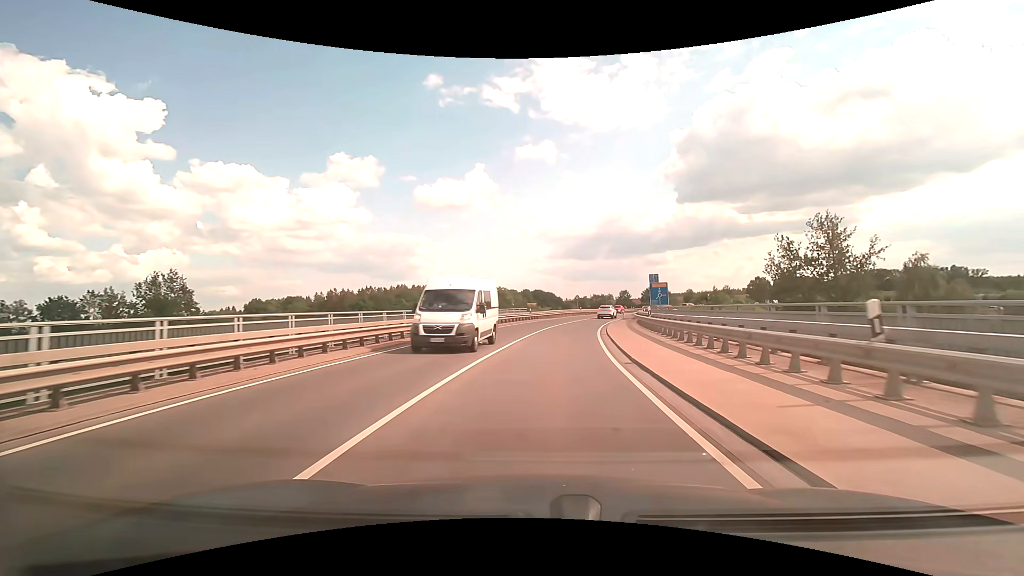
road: primary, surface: asphalt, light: Day
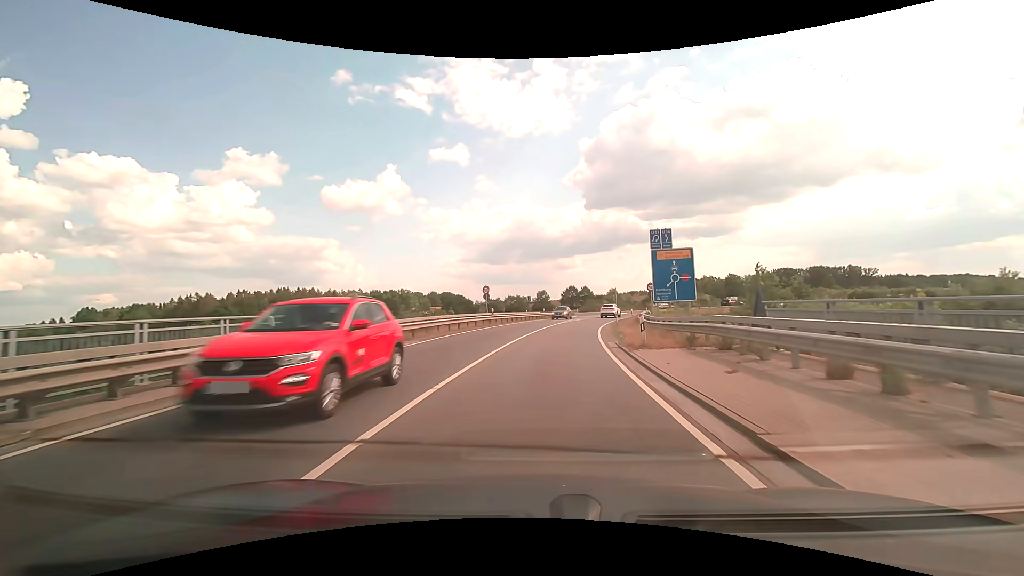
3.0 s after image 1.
(+3.6, +40.3) m; +10°
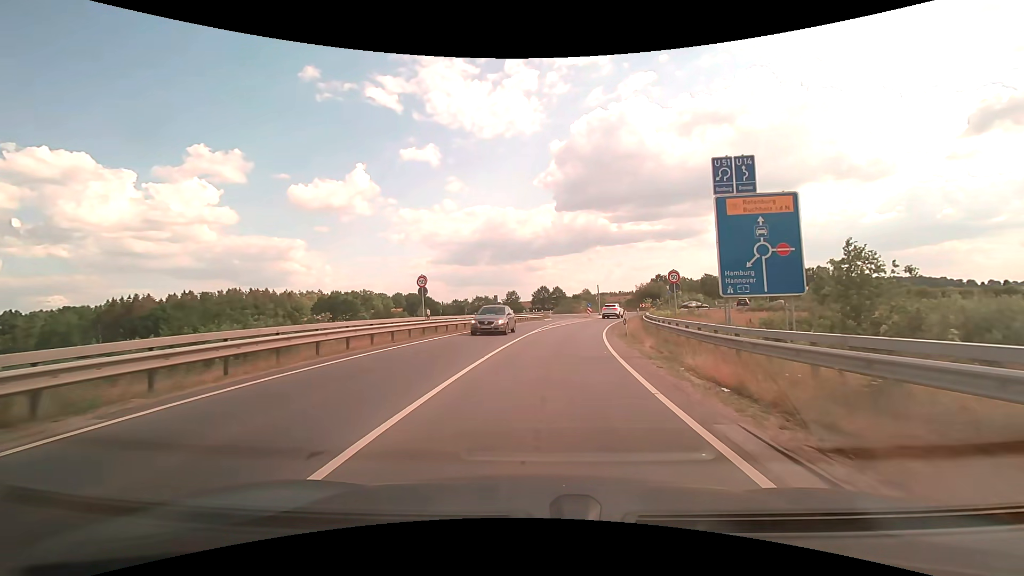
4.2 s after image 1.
(+0.4, +14.3) m; +4°
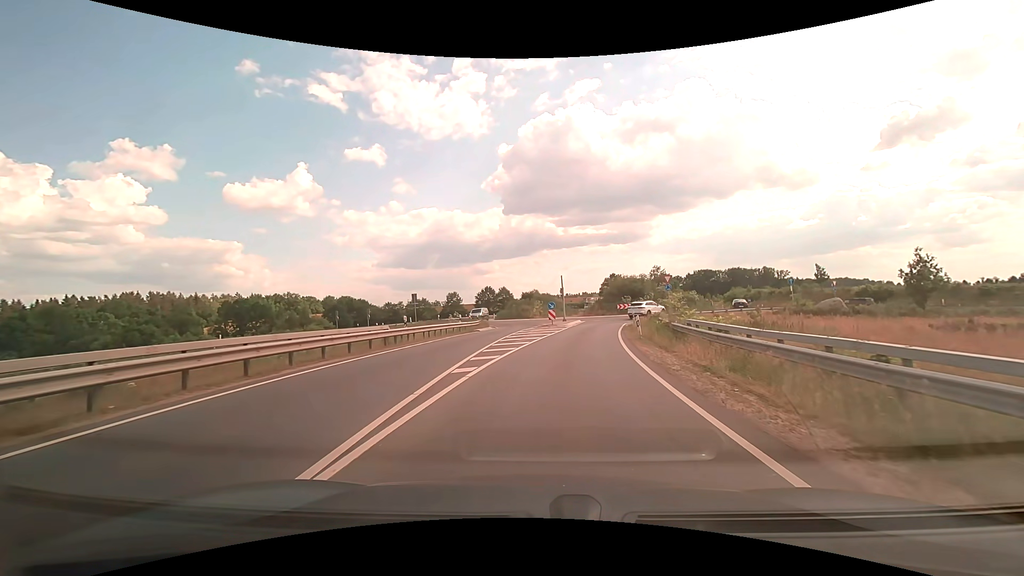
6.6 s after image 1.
(+1.2, +24.2) m; +6°
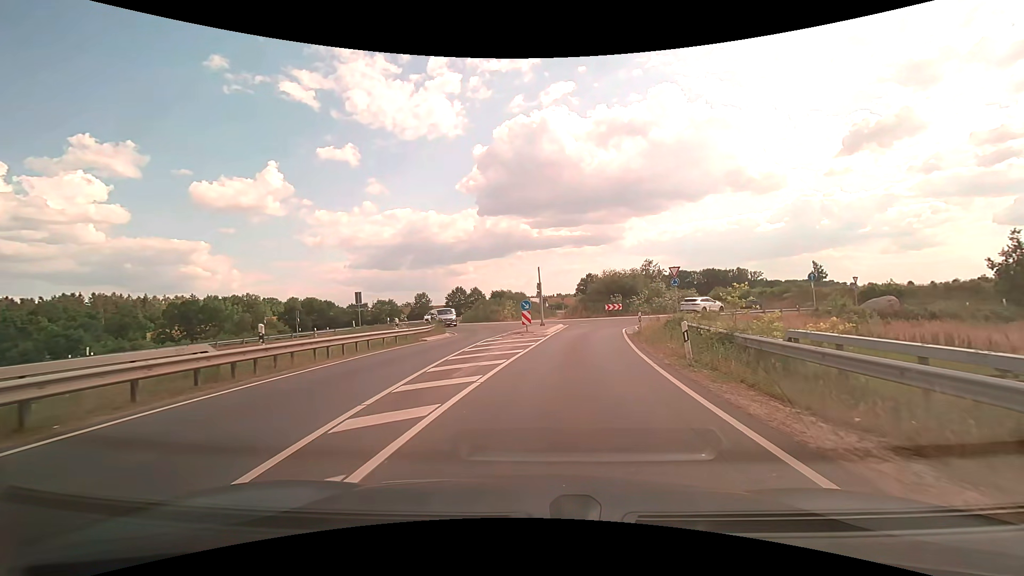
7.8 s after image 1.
(+0.2, +10.2) m; +3°
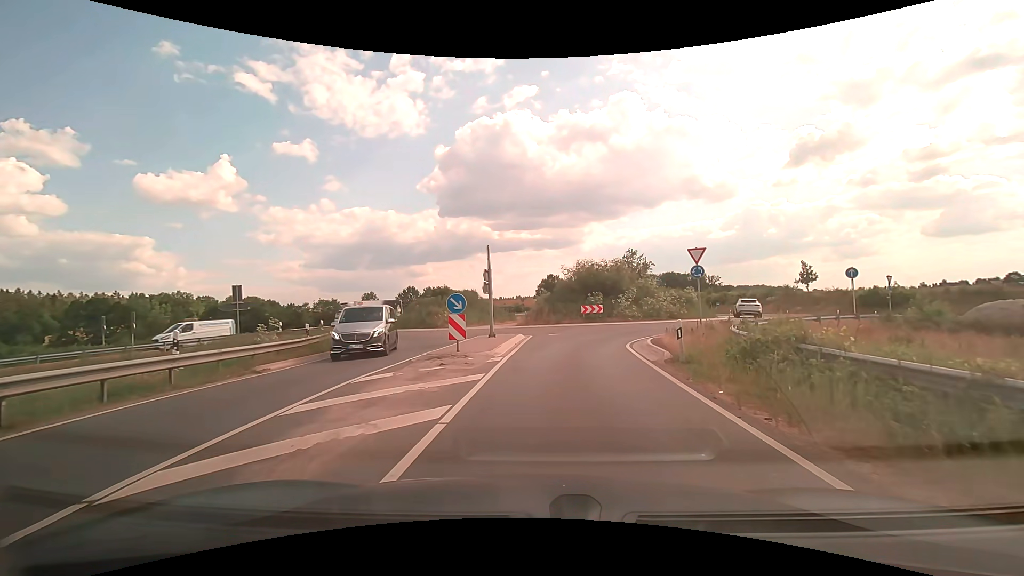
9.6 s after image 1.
(+0.5, +12.7) m; +4°
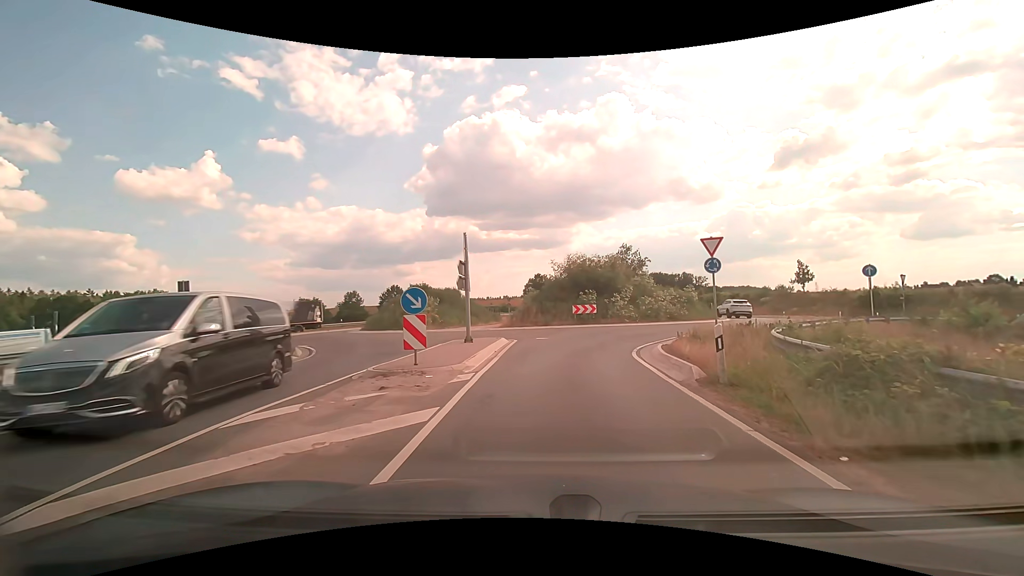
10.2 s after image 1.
(0.0, +3.6) m; +2°
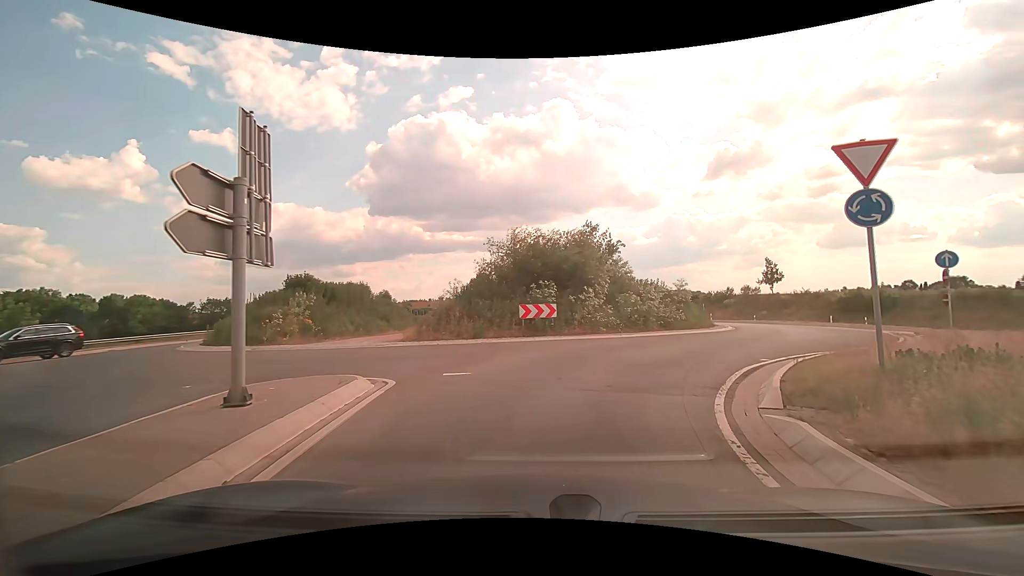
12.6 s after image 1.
(+0.5, +11.7) m; +7°
(+1, +10) (+6, +18) (+12, +27) (+15, +36) (+12, +46) (+6, +53) (+1, +62) (+1, +72) (+2, +82) (+3, +92) m
